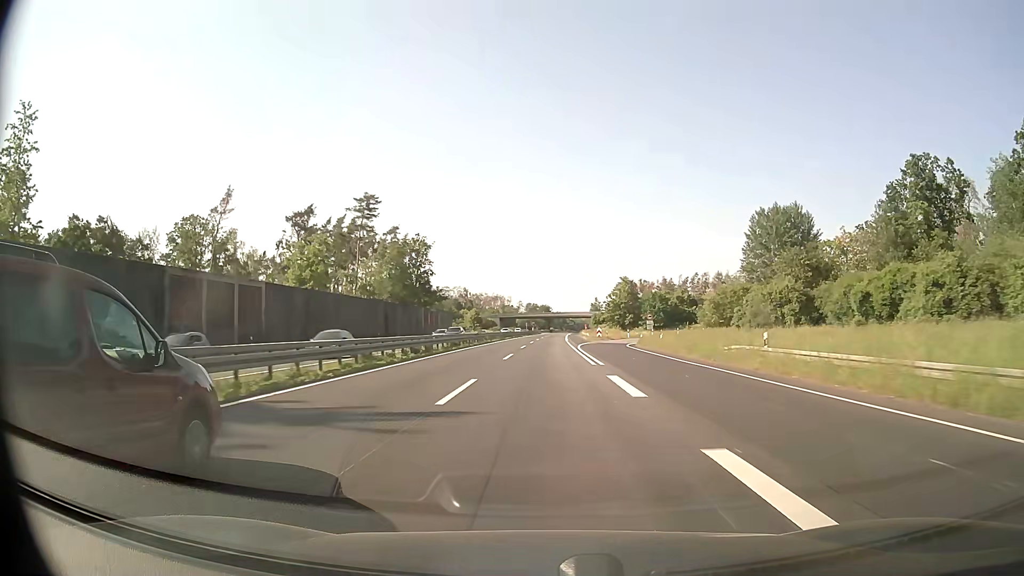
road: trunk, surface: asphalt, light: Day
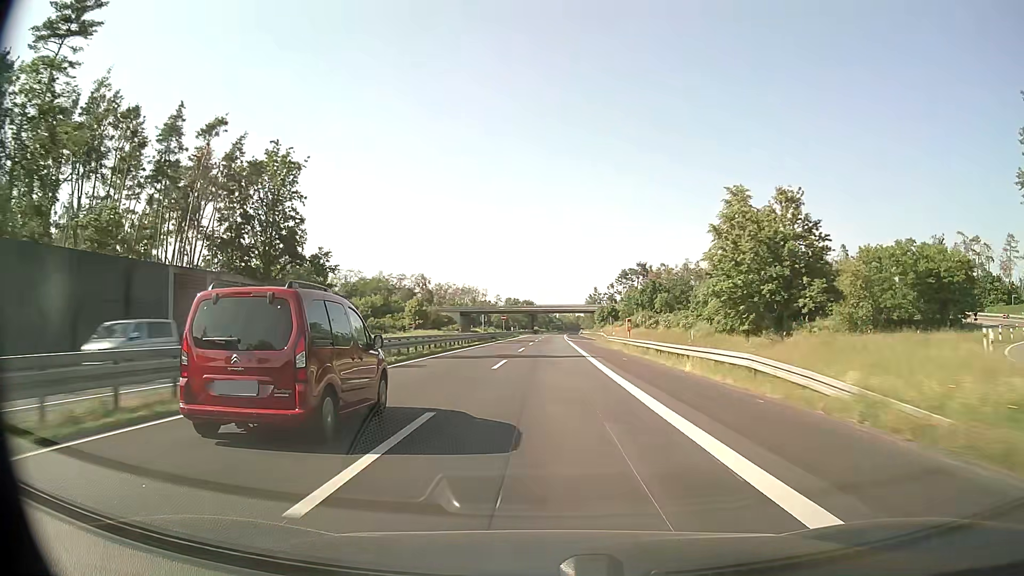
(+0.7, +79.2) m; +1°
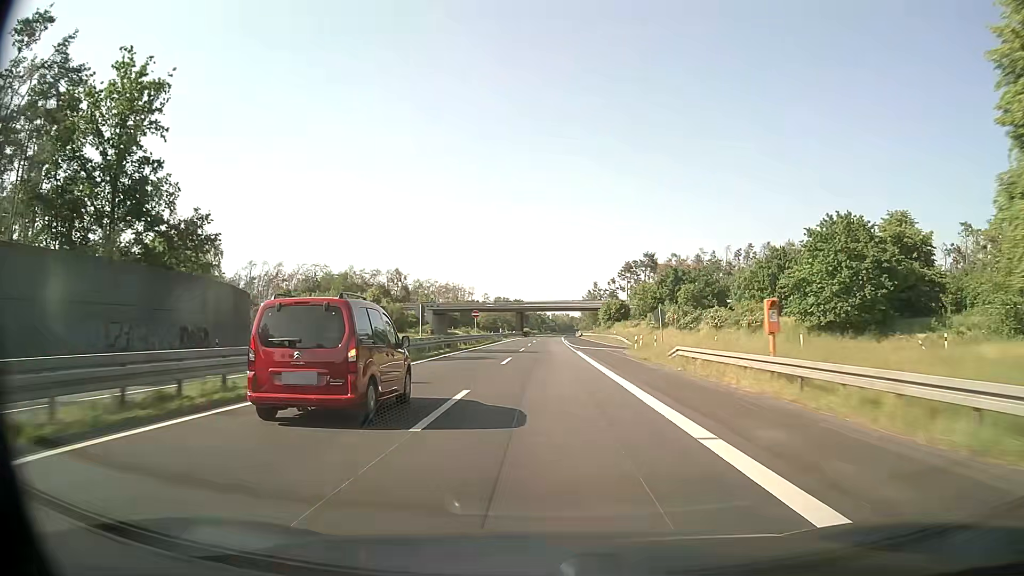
(+0.2, +31.7) m; +1°
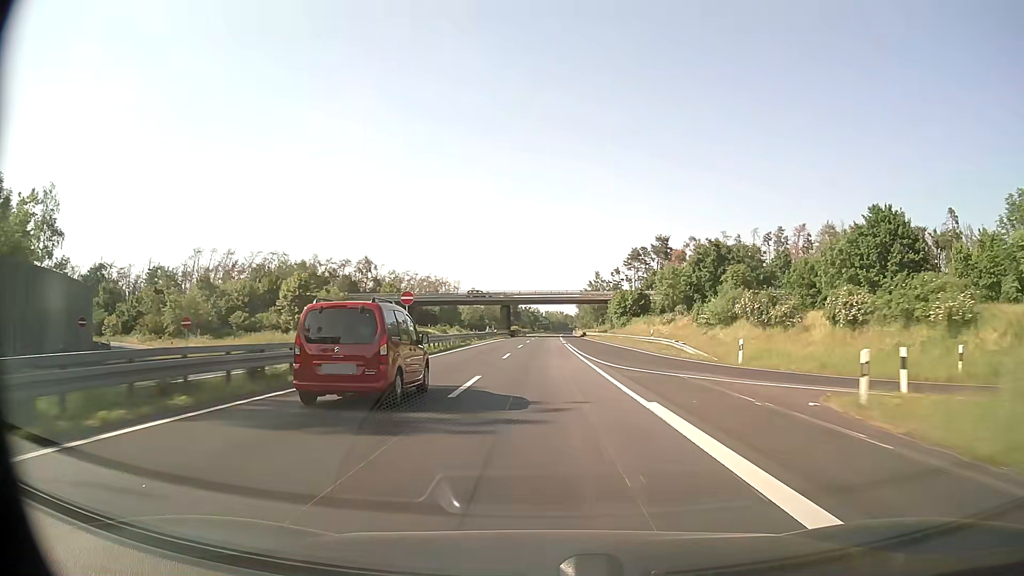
(+0.1, +31.7) m; 0°
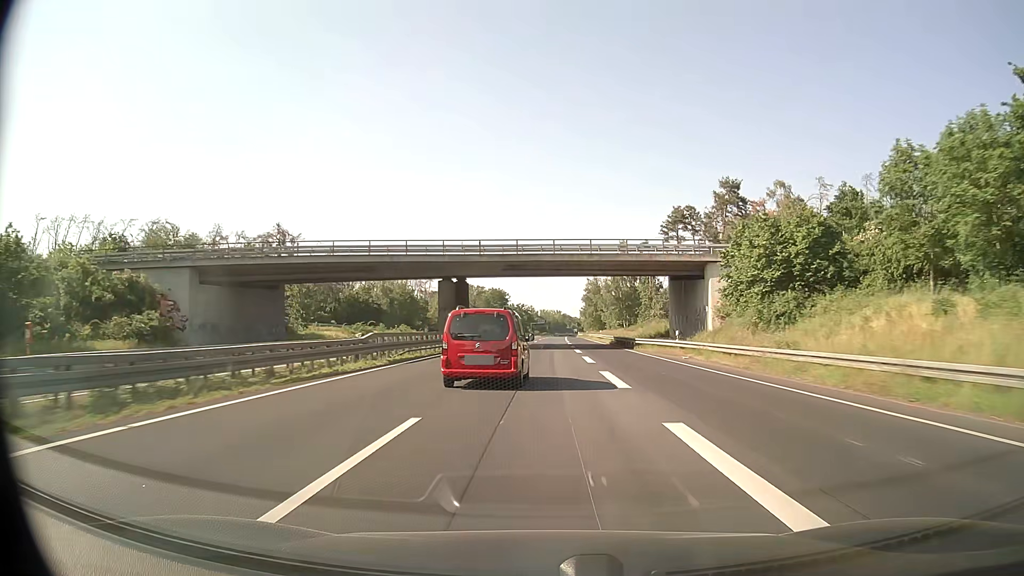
(+0.3, +63.3) m; 0°
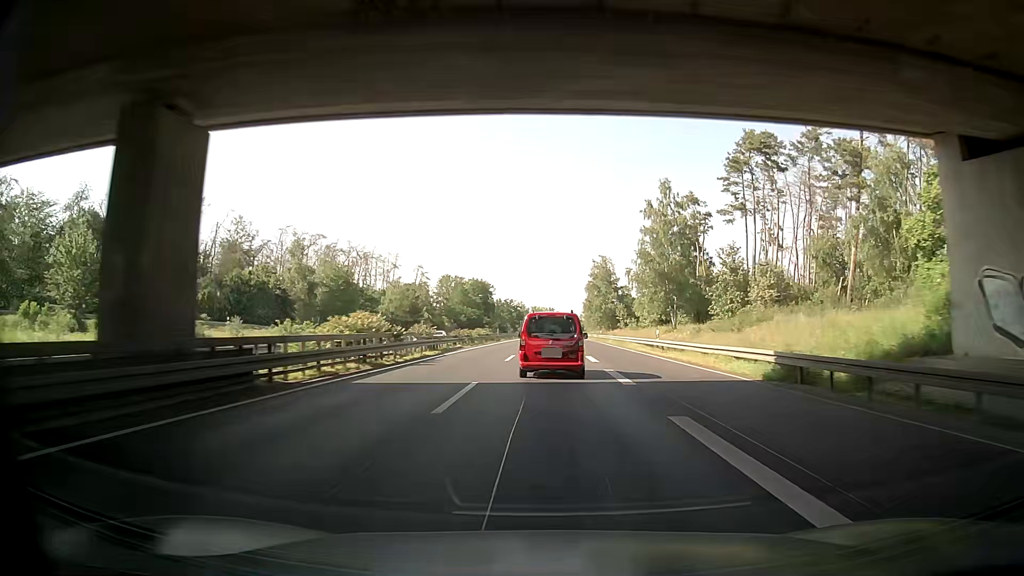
(+0.3, +47.4) m; +1°
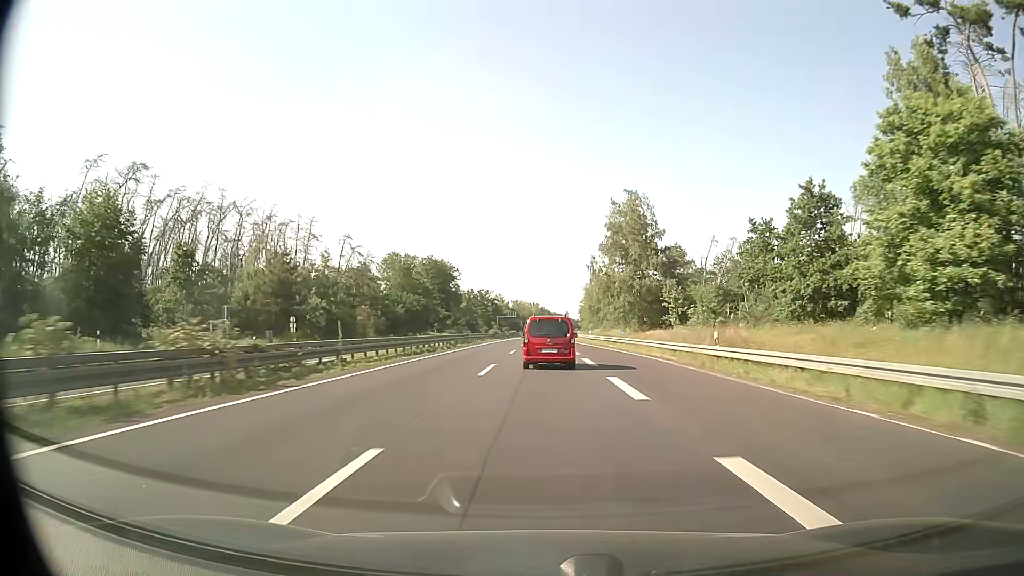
(+0.4, +63.4) m; +2°
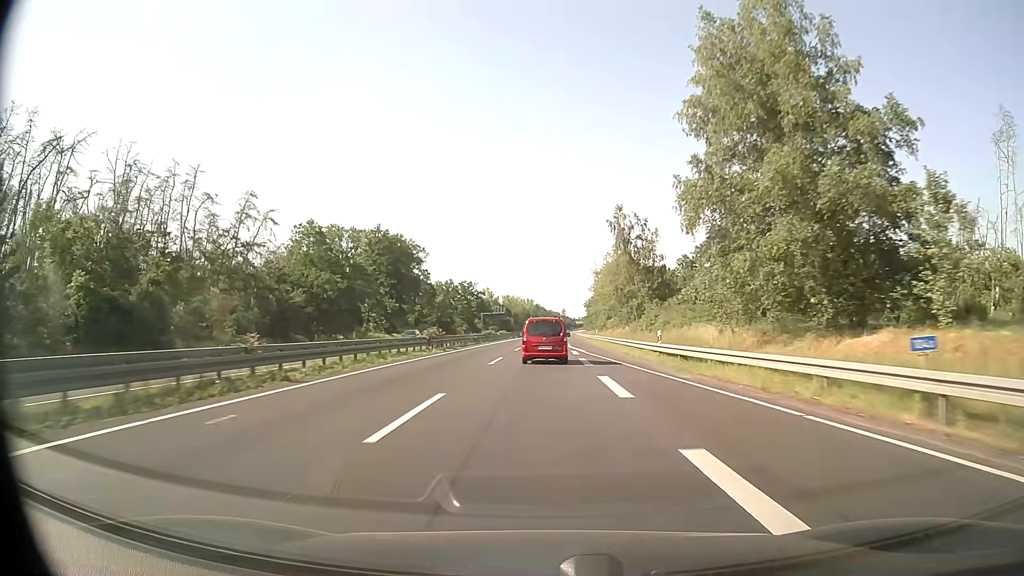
(0.0, +47.6) m; 0°
(0, +10) (0, +20) (0, +30) (0, +40) (0, +50) (0, +60) (0, +70) (+1, +80) (+1, +90) (+1, +100) m
